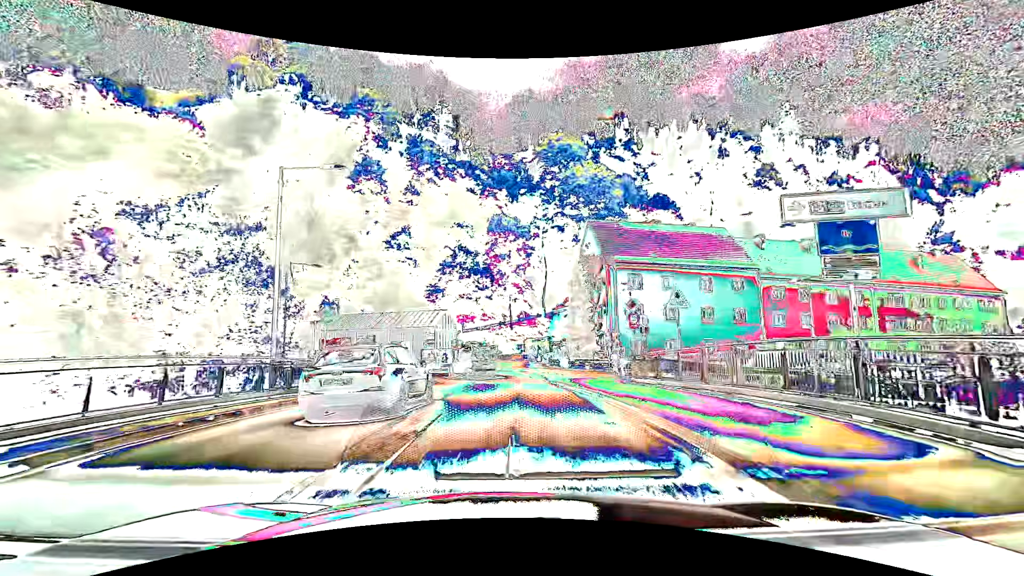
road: primary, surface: asphalt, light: Day
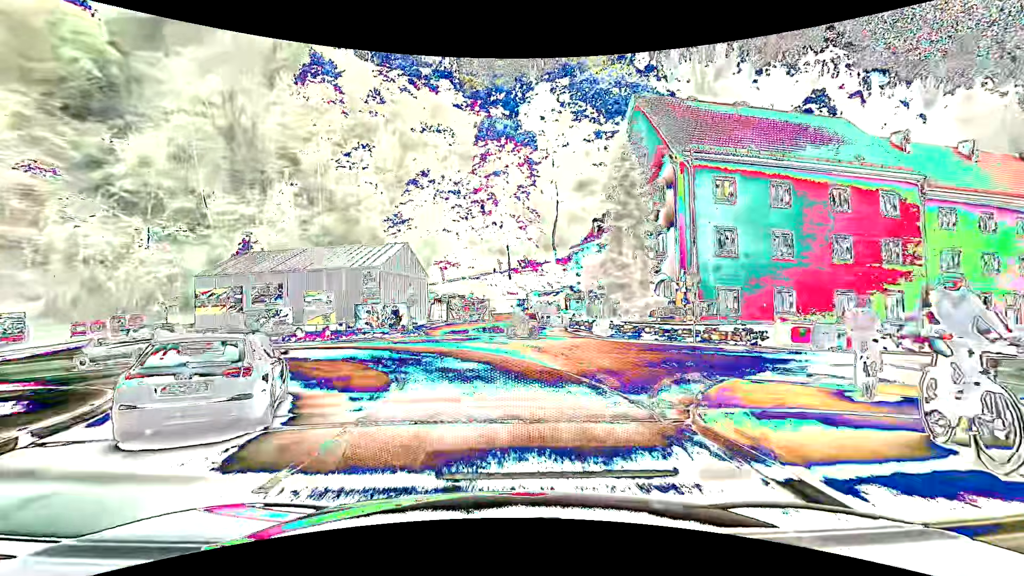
(+0.2, +21.6) m; 0°
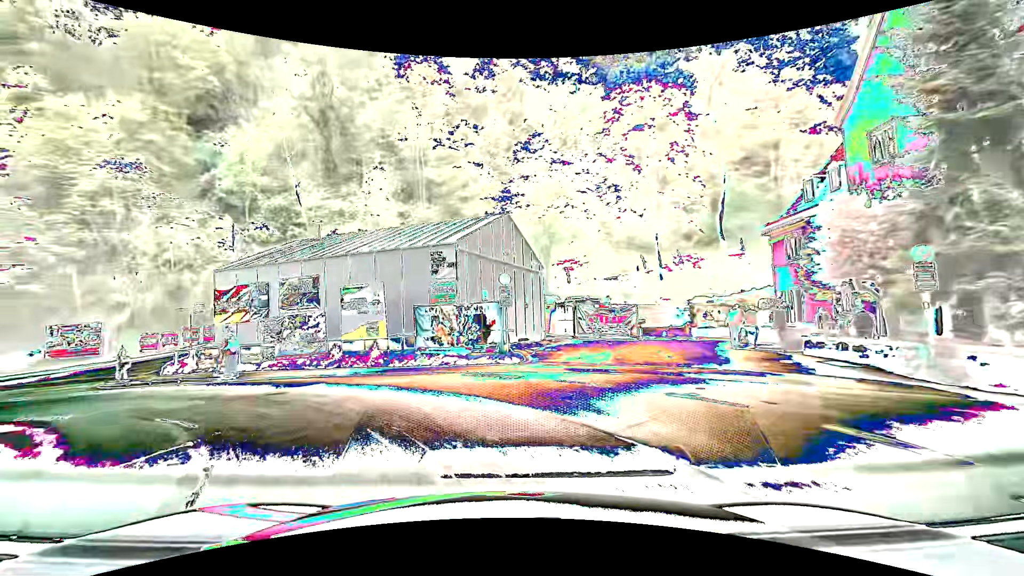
(-1.1, +14.0) m; -14°
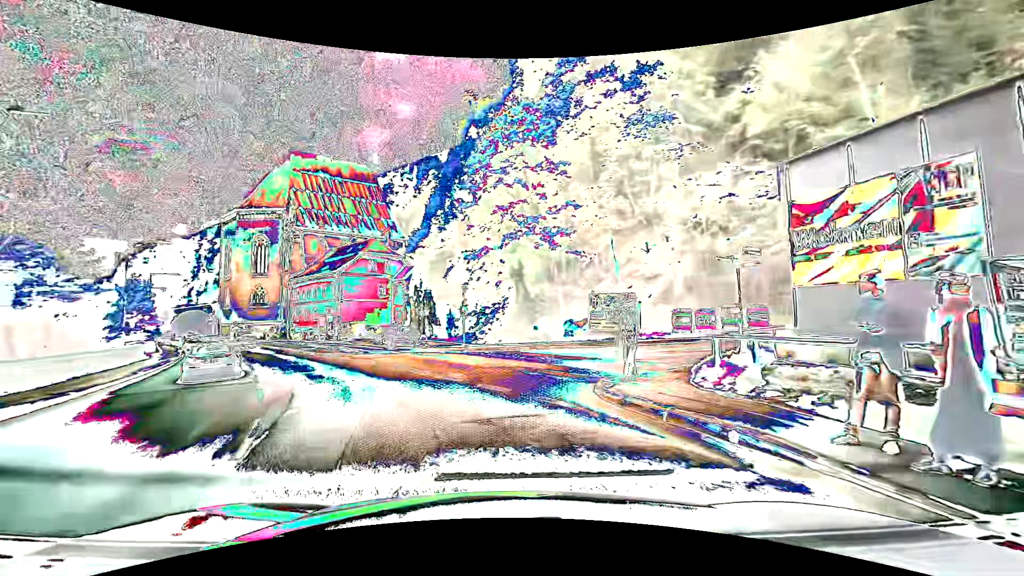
(-7.5, +14.1) m; -57°
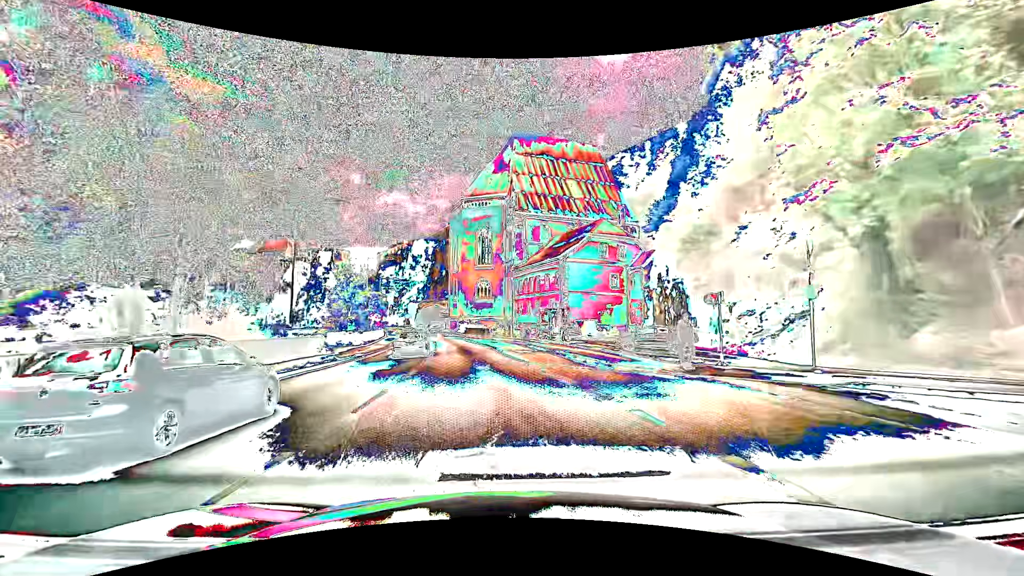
(-3.9, +15.6) m; -24°
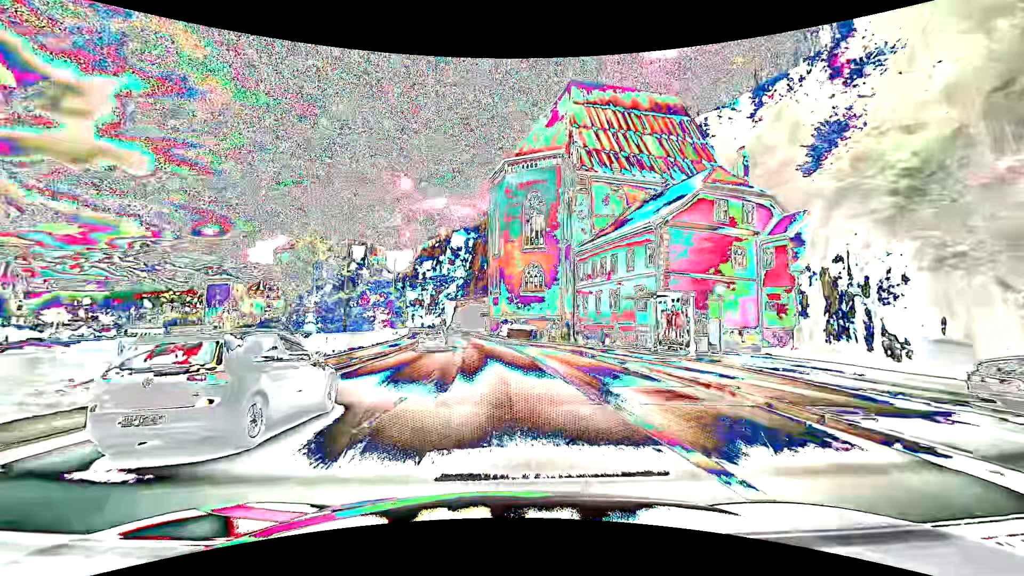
(-1.4, +20.1) m; -6°
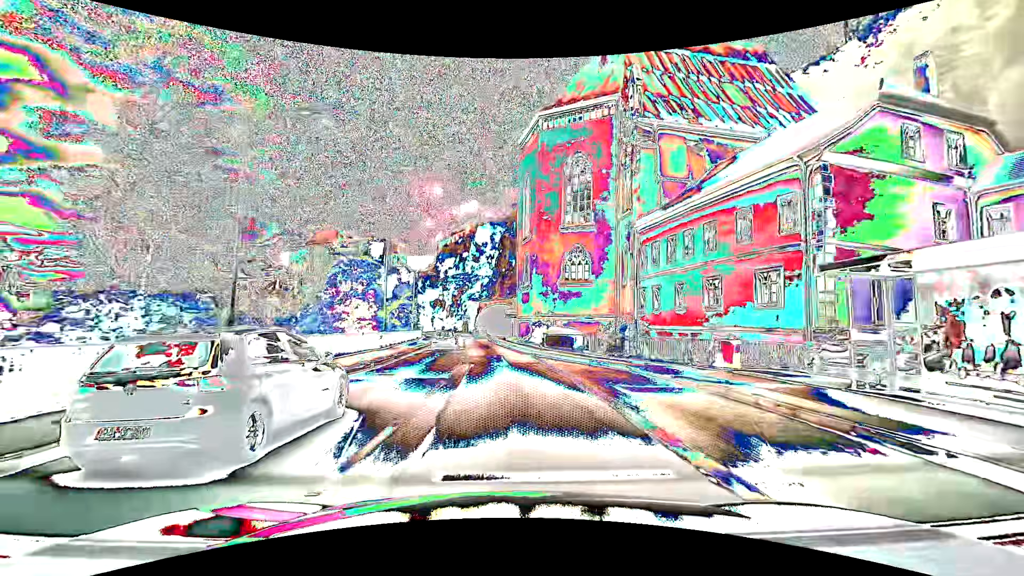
(-0.4, +15.0) m; -3°
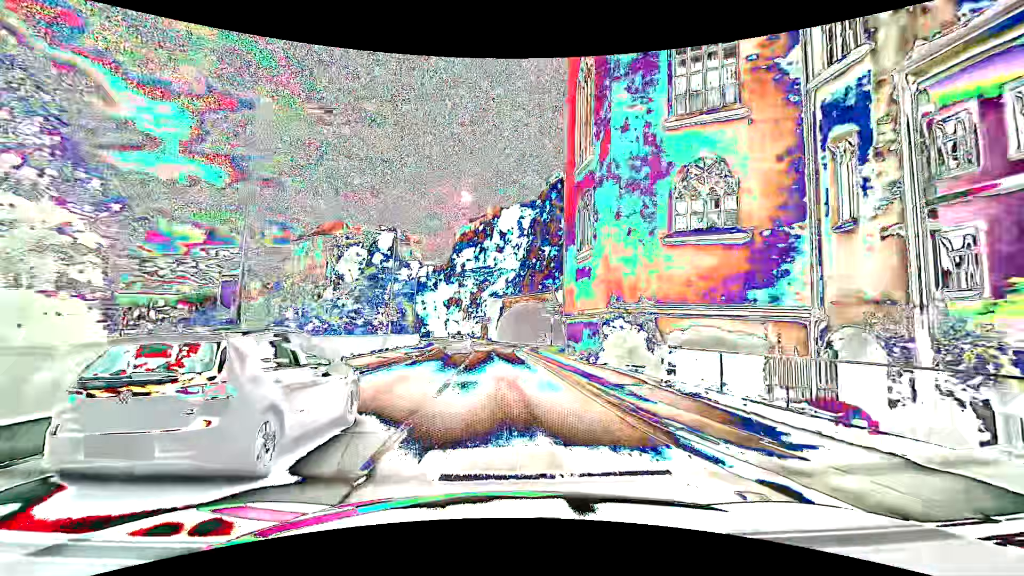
(-0.8, +23.8) m; -3°
(0, +10) (0, +20) (-1, +30) (-1, +40) (-1, +50) (-1, +60) (+2, +70) (+6, +79) (+11, +87) (+17, +96) m
